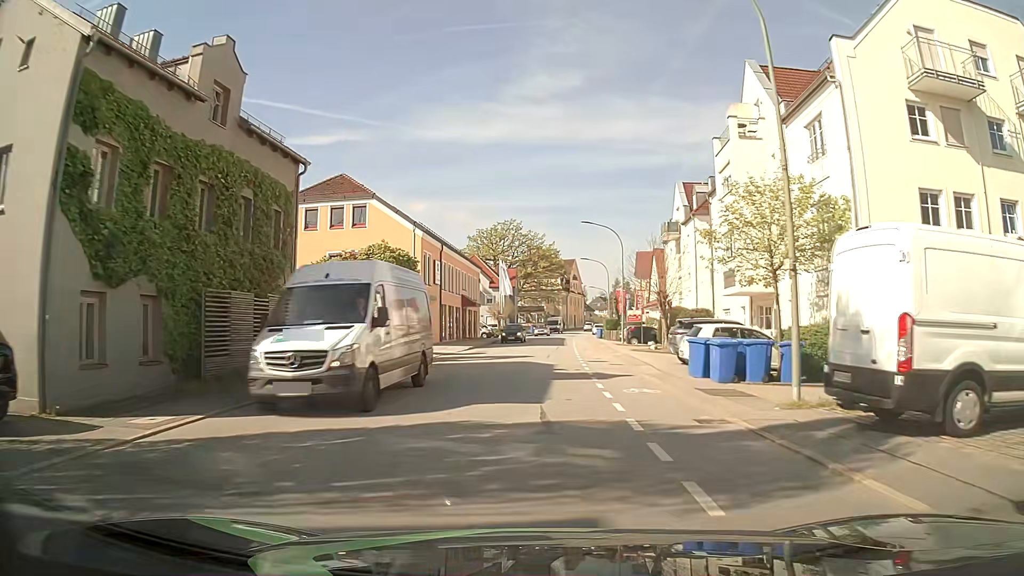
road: tertiary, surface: asphalt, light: Day
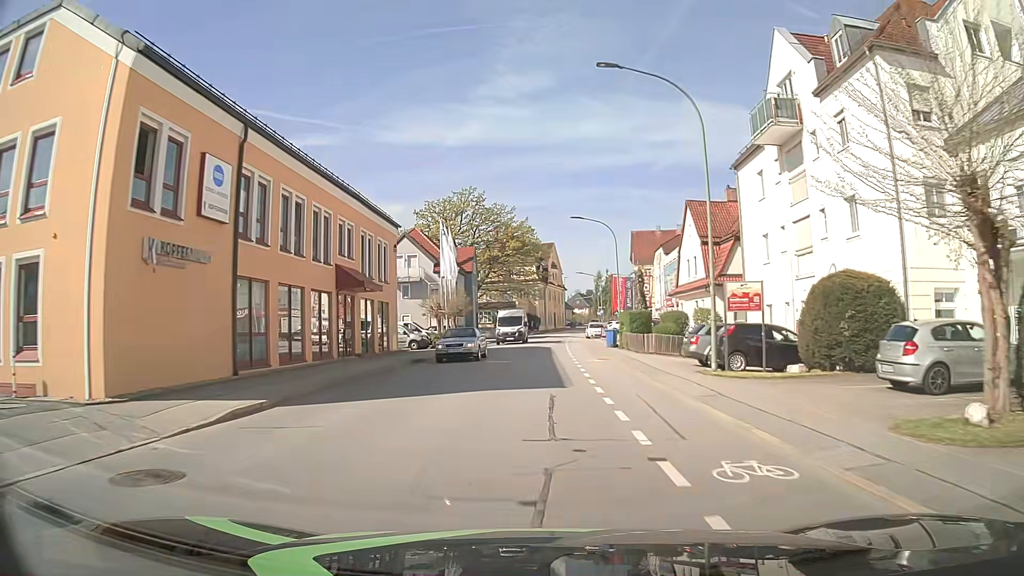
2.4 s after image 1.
(+0.9, +29.7) m; +3°
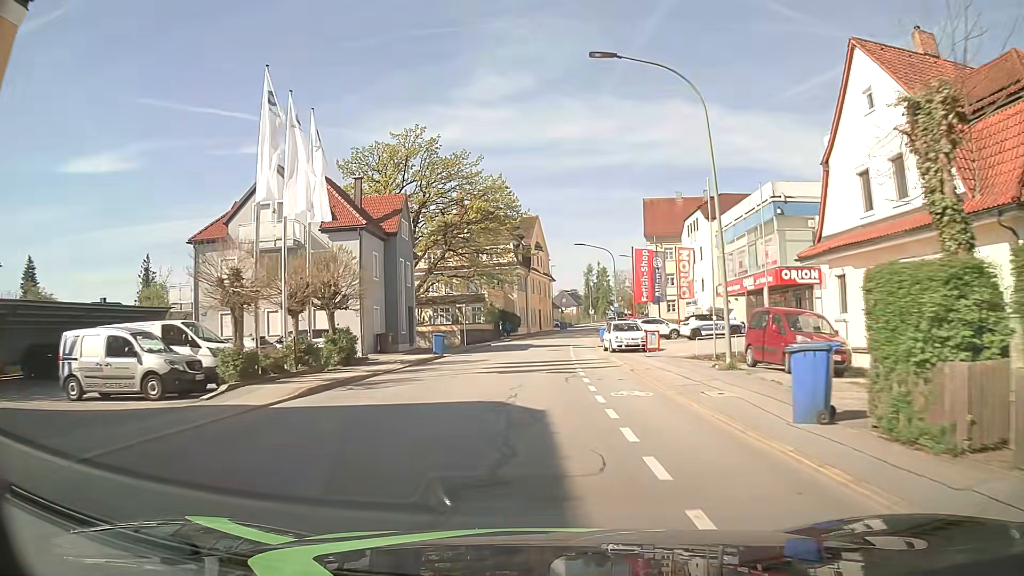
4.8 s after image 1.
(+0.3, +30.0) m; +1°
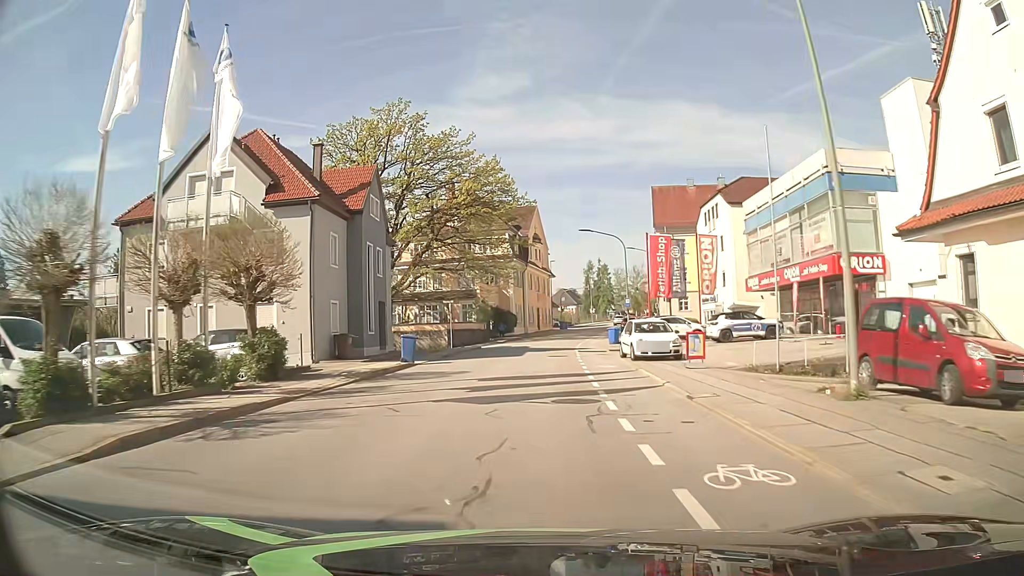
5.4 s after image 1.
(0.0, +7.5) m; 0°
(0, +10) (0, +20) (0, +30) (+1, +40) (+2, +50) (+4, +60) (+6, +70) (+7, +79) (+10, +89) (+12, +99) m
